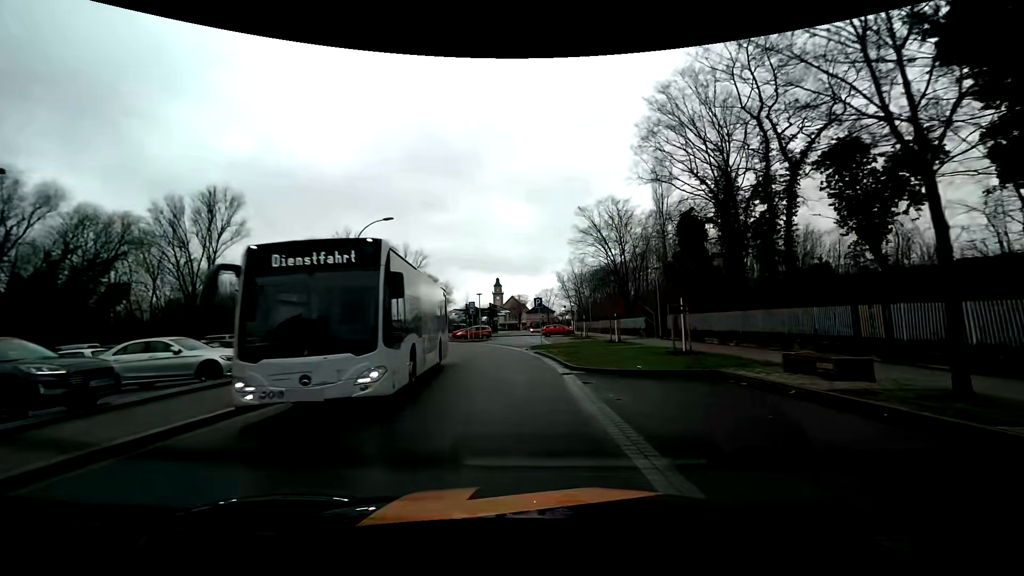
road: unclassified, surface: asphalt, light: Day
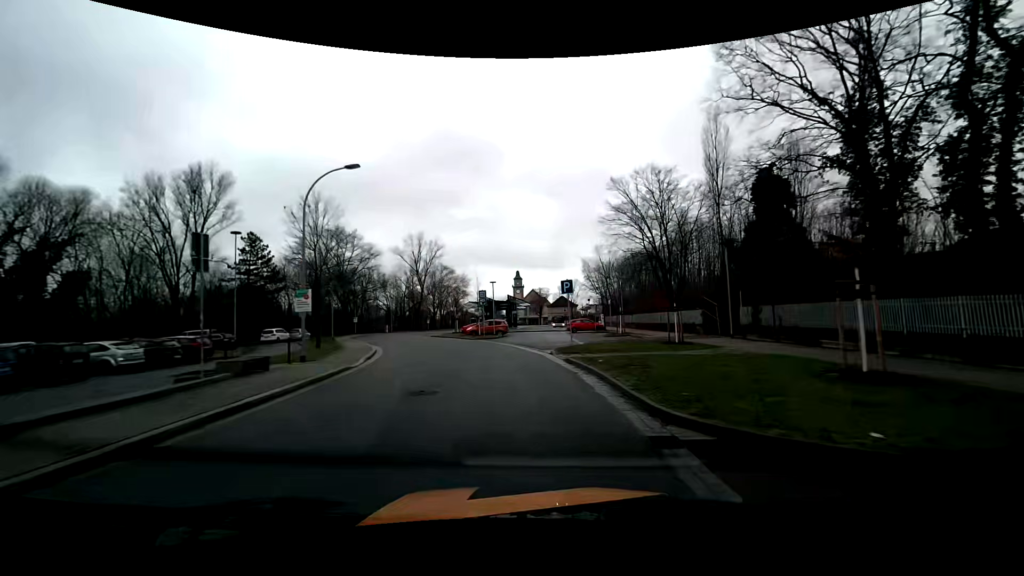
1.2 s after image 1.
(-0.2, +9.0) m; -2°
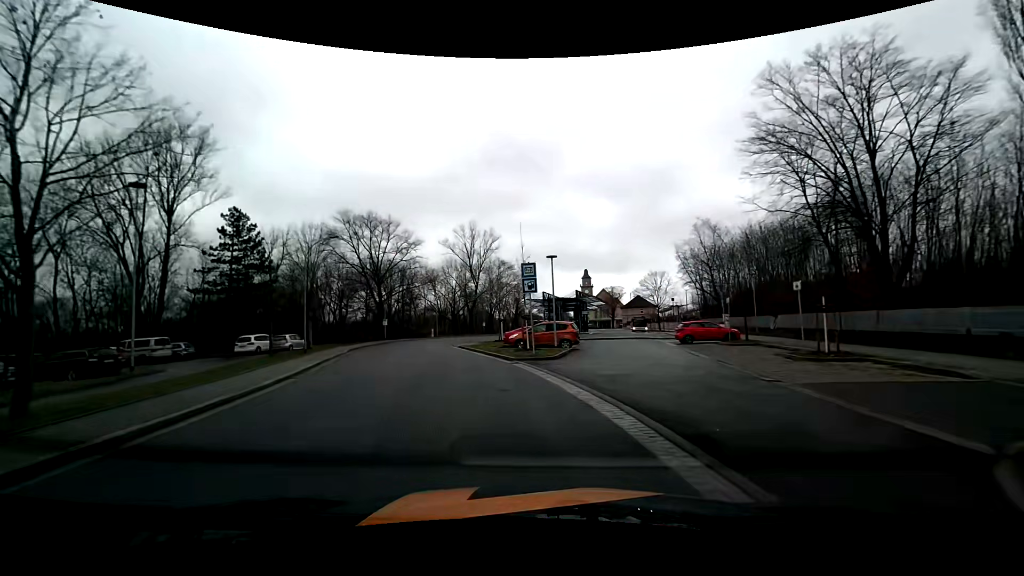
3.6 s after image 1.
(-0.9, +19.9) m; -8°
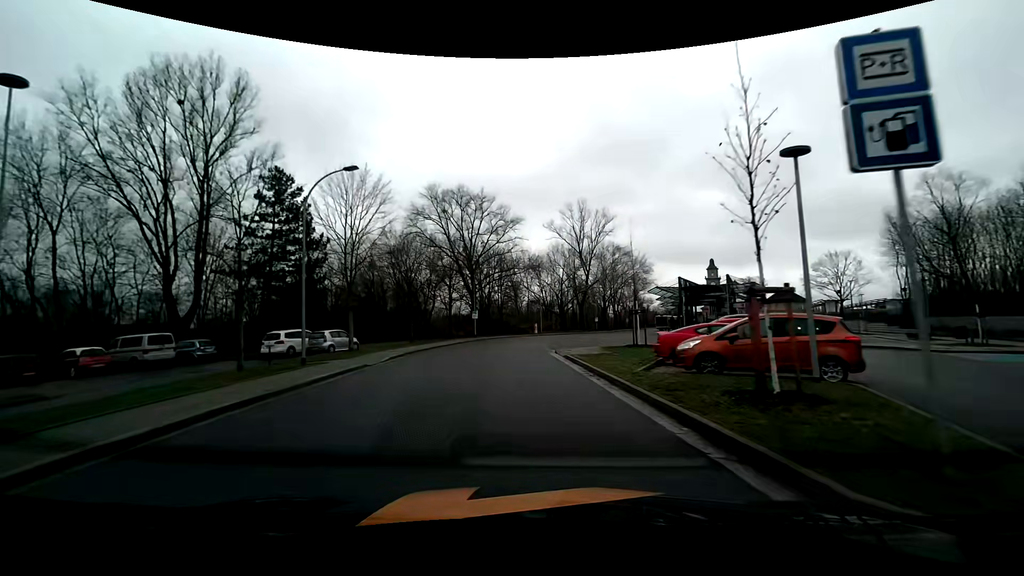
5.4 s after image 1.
(-1.8, +15.5) m; -12°
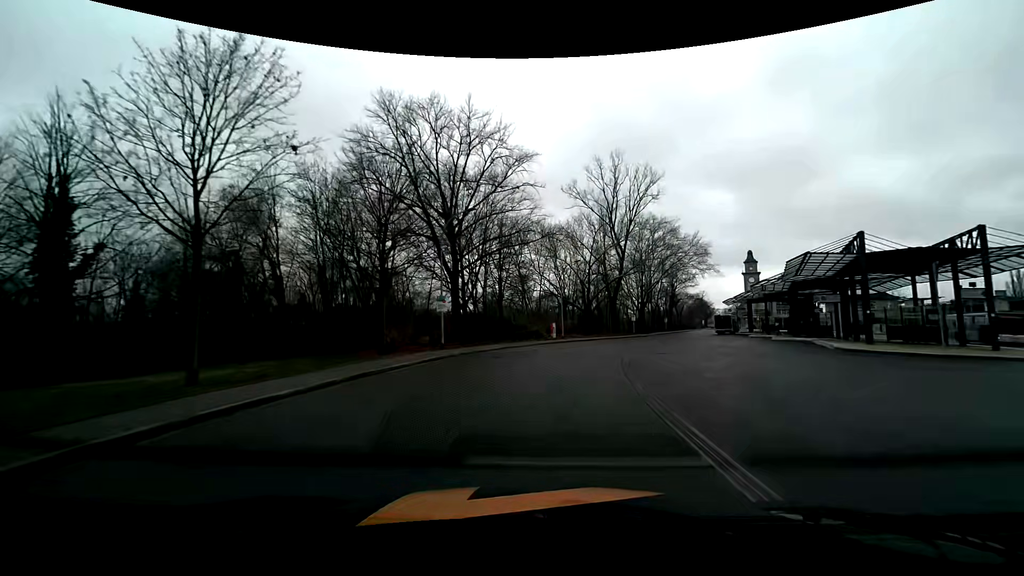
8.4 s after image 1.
(-0.9, +27.7) m; 0°
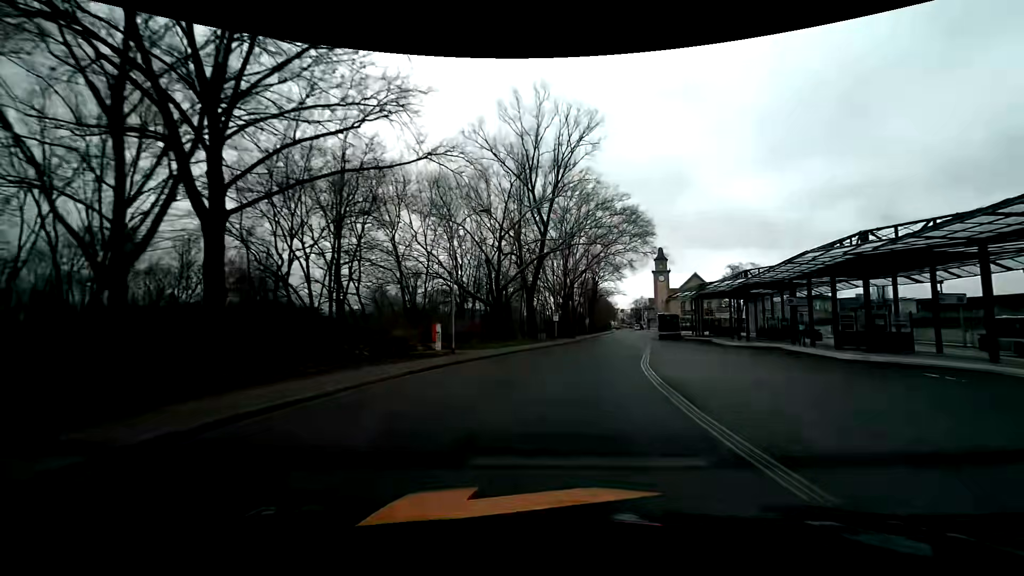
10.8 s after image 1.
(+1.6, +22.9) m; +12°
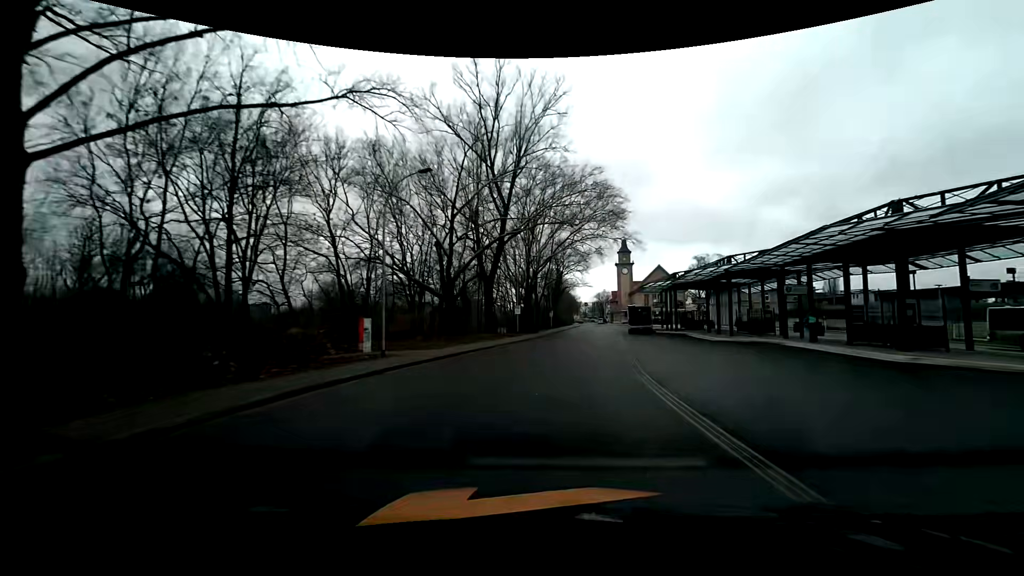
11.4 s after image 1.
(+0.2, +5.9) m; +4°
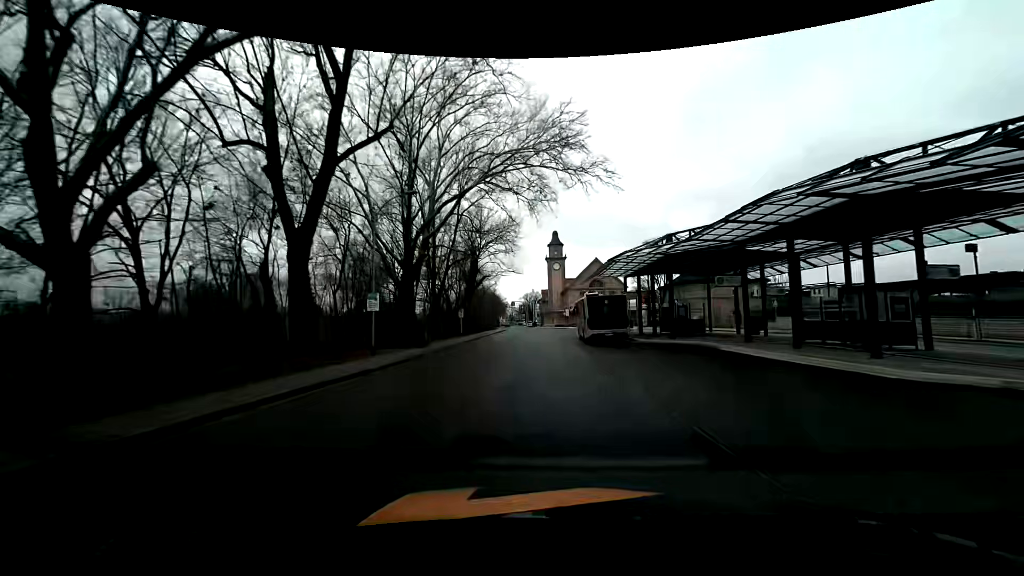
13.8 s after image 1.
(+2.5, +24.7) m; +8°
(0, +10) (0, +20) (0, +30) (0, +40) (+1, +50) (+1, +60) (+1, +70) (+1, +80) (+1, +90) (+2, +100) m
